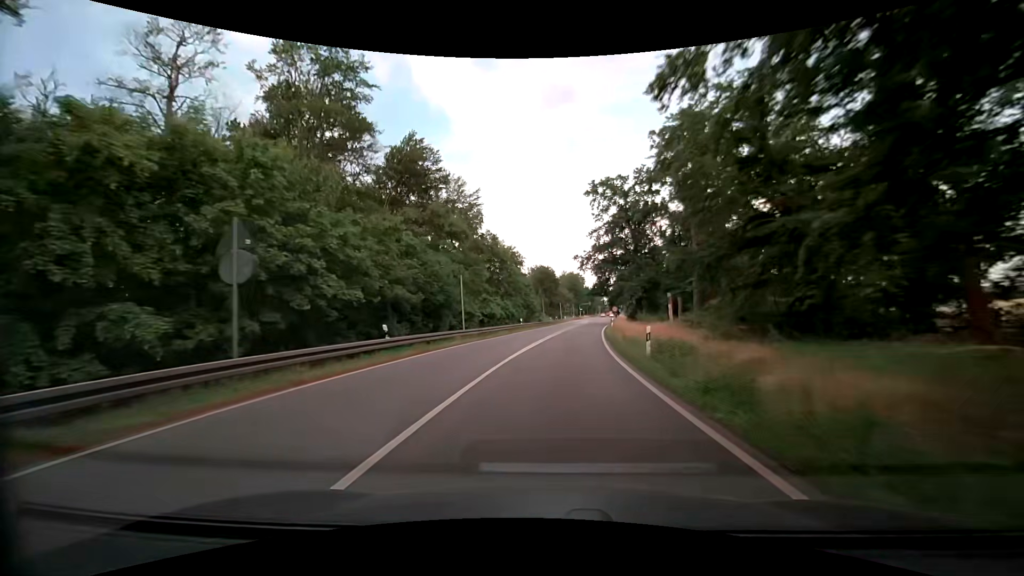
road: primary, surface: asphalt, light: Day
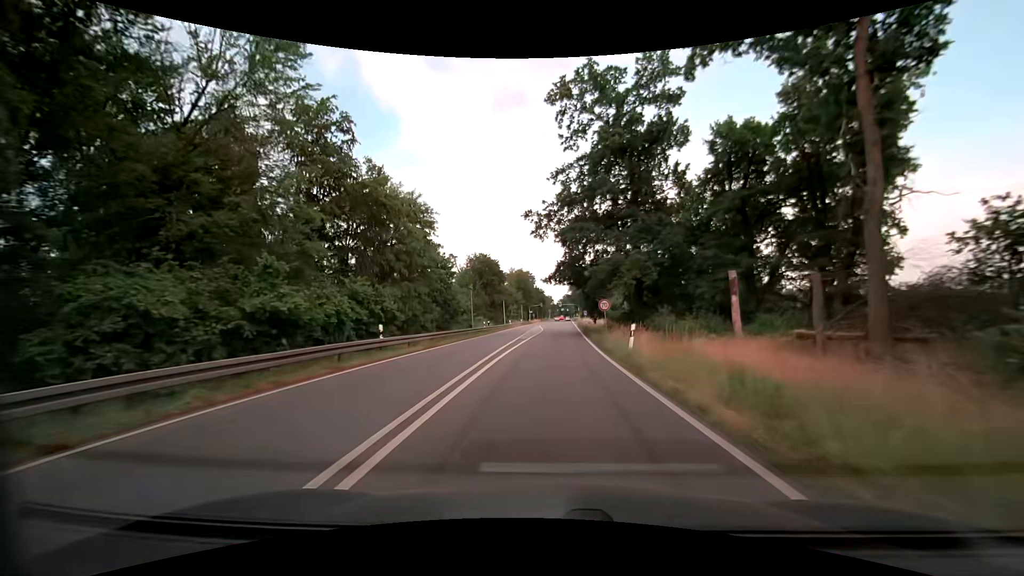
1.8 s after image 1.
(+1.8, +34.0) m; +6°
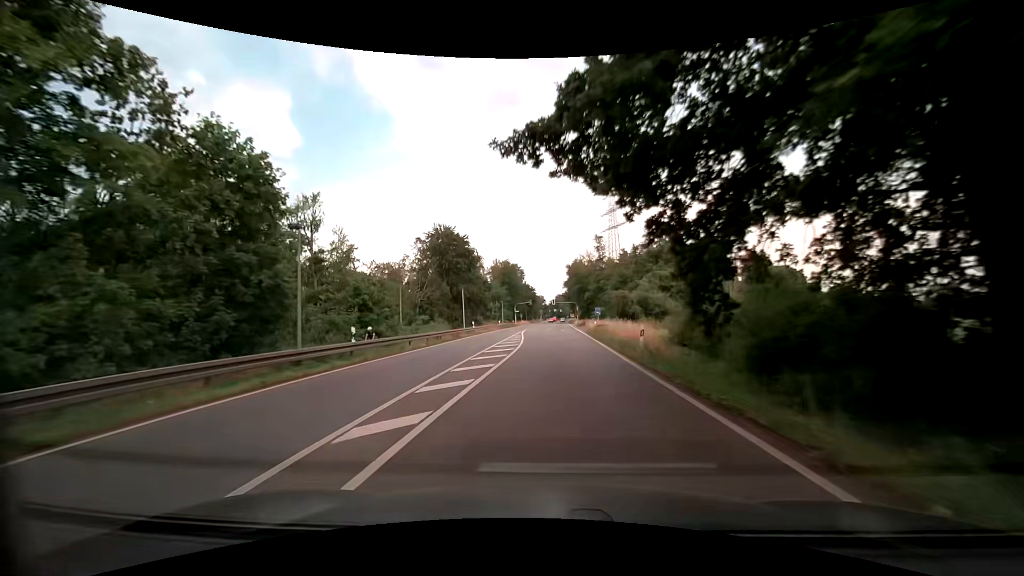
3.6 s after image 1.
(+0.6, +33.4) m; +1°
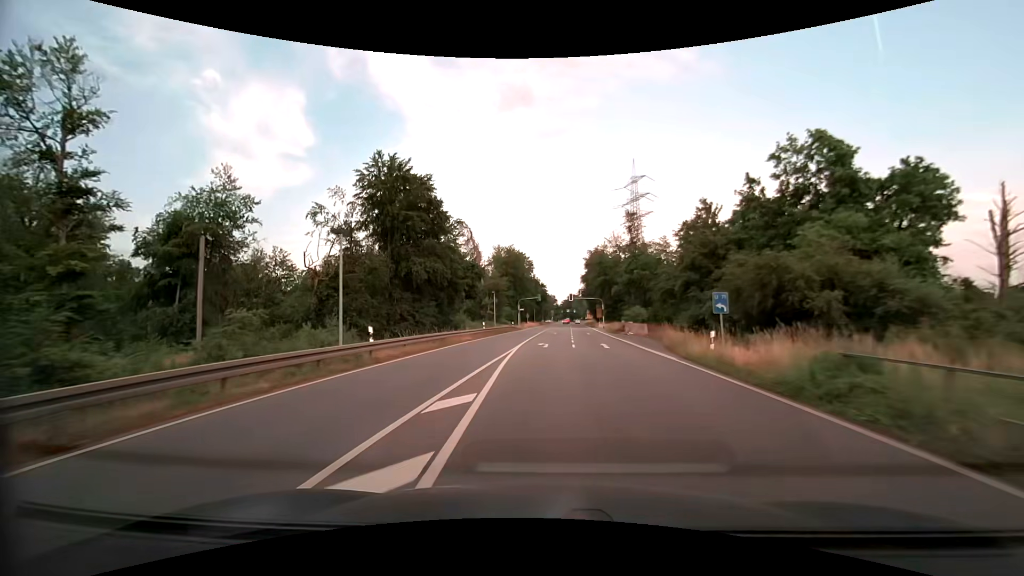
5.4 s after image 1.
(-0.6, +32.6) m; -1°
(0, +10) (0, +20) (0, +30) (+1, +40) (+1, +50) (+2, +60) (+2, +70) (+3, +80) (+3, +90) (+4, +100) m
